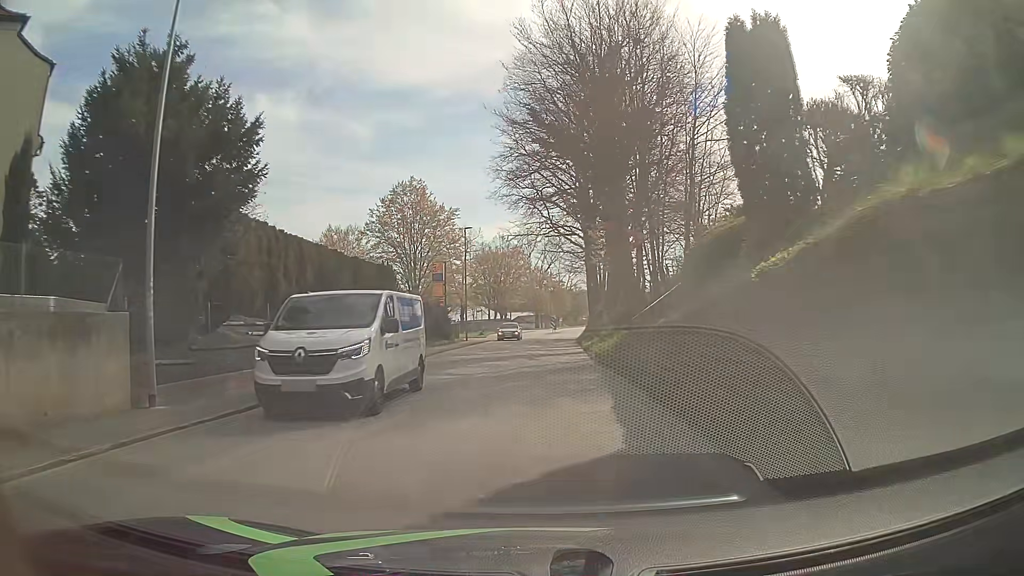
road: tertiary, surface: asphalt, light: Day
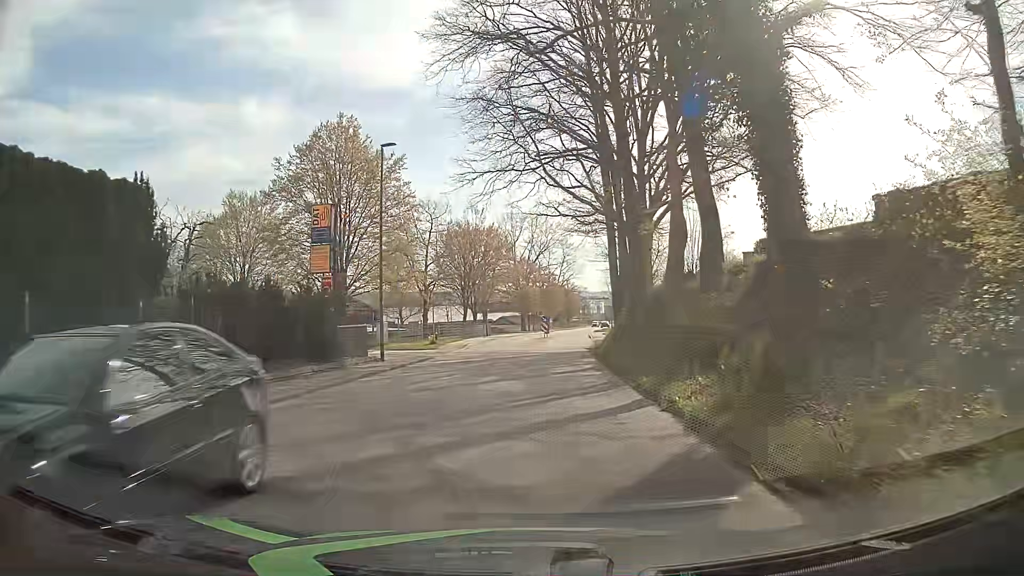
(0.0, +23.9) m; +1°
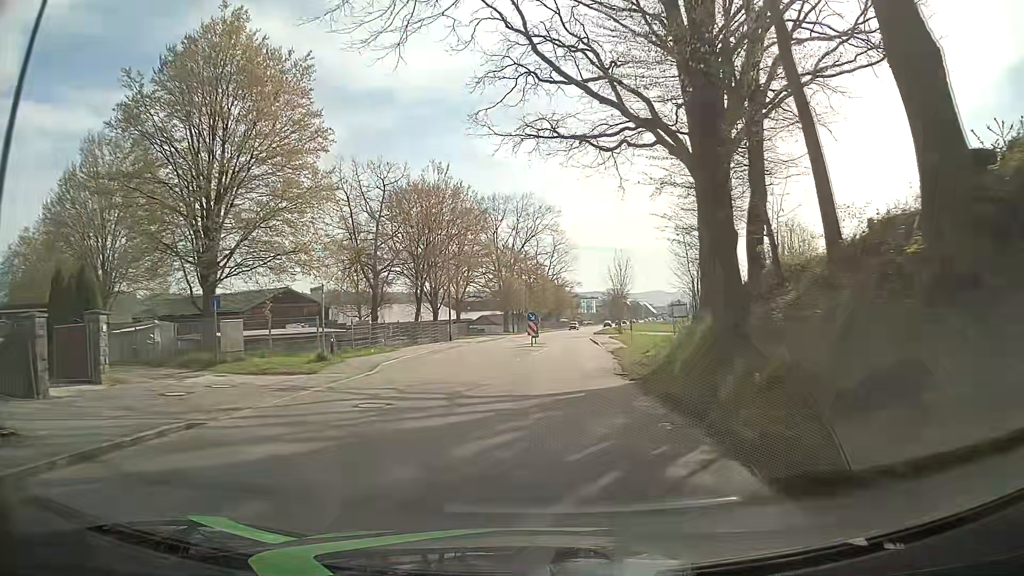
(0.0, +19.2) m; +1°
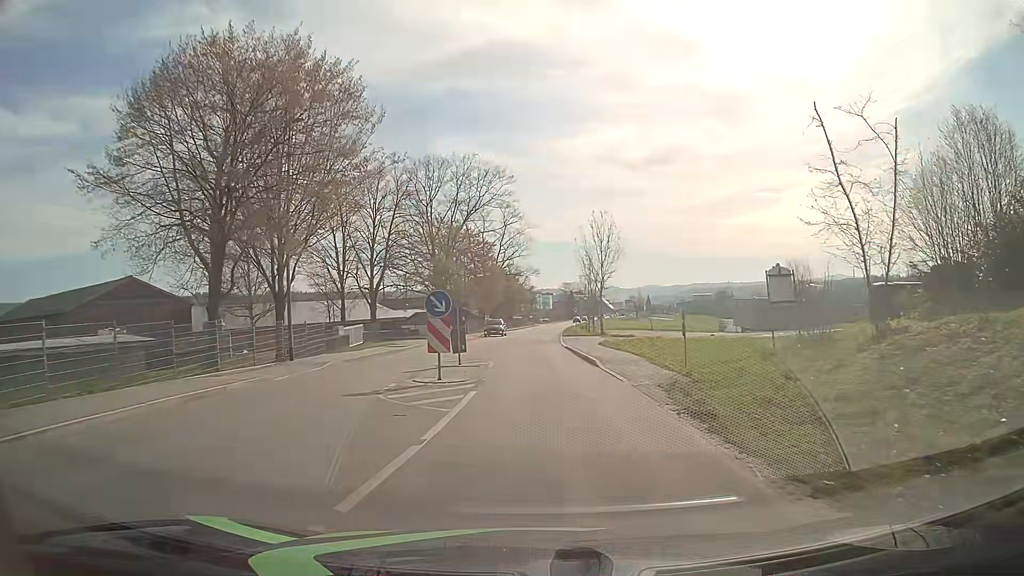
(+0.7, +23.9) m; +4°
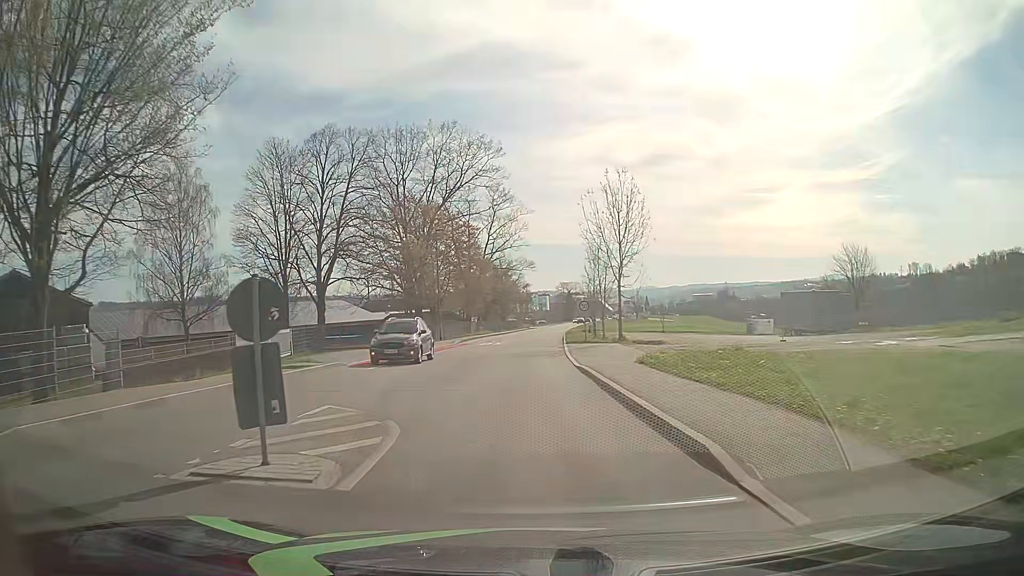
(+0.2, +14.4) m; +1°
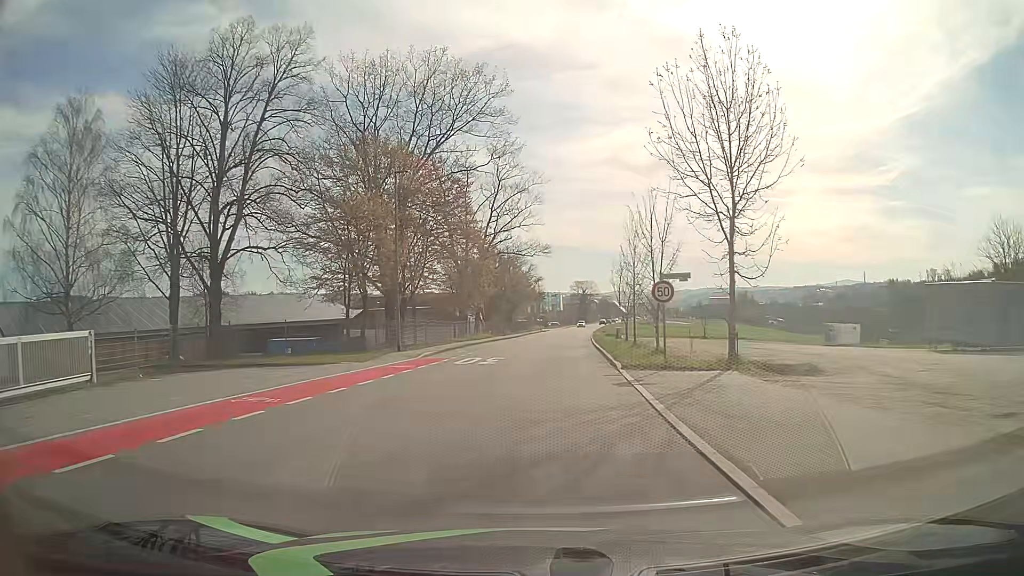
(-0.5, +19.1) m; -1°
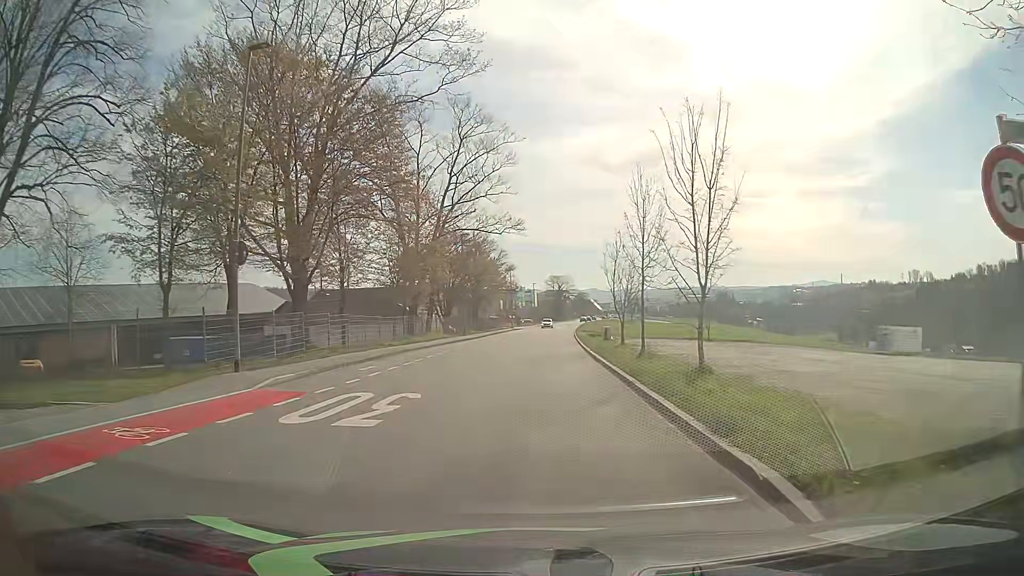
(+0.3, +14.4) m; +2°
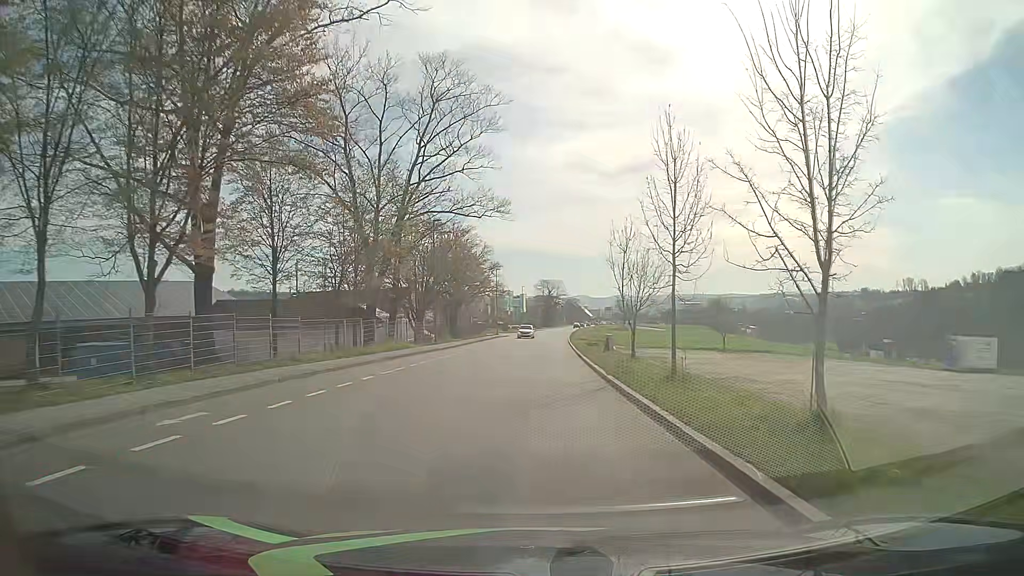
(0.0, +10.2) m; +1°
(0, +10) (0, +20) (0, +30) (0, +40) (+1, +50) (+1, +60) (+2, +70) (+3, +80) (+3, +90) (+4, +100) m
